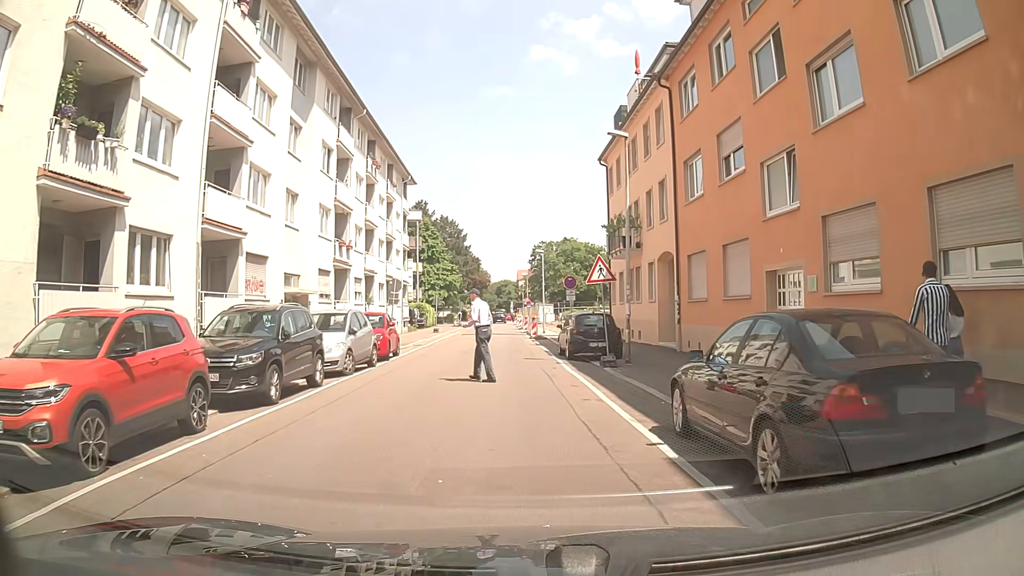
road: residential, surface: asphalt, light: Day
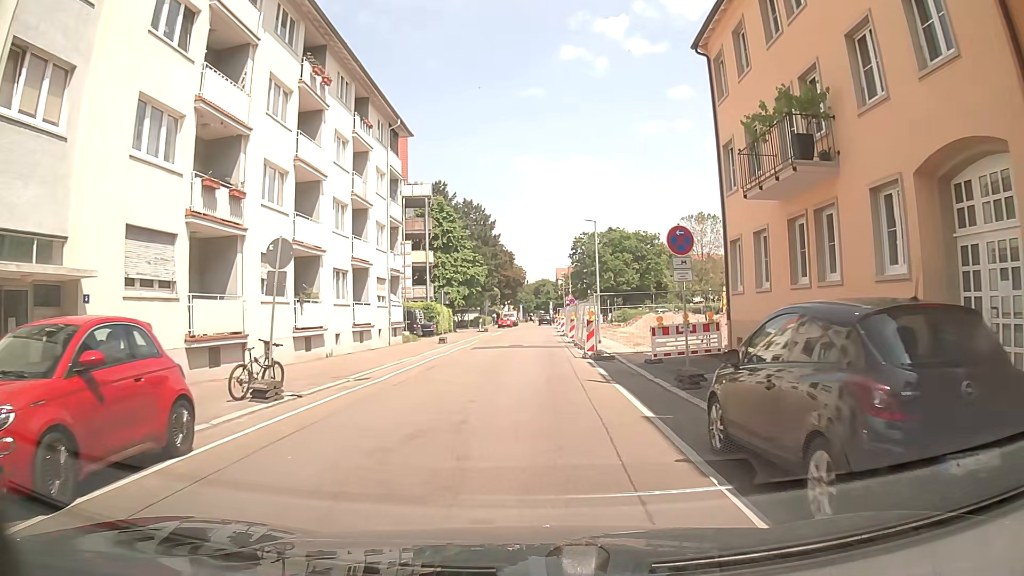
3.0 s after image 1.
(+0.3, +16.9) m; -2°
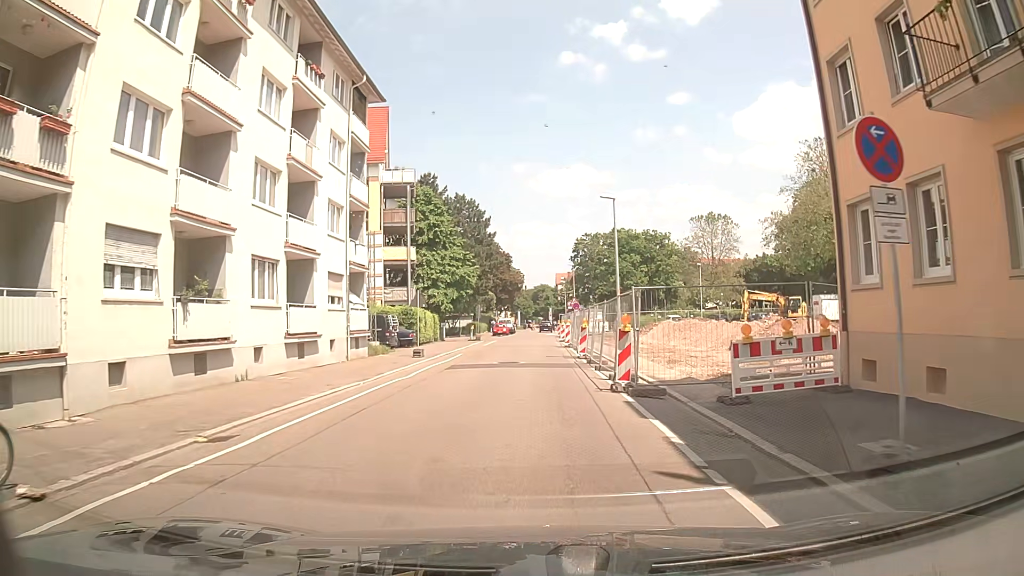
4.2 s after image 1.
(+0.2, +8.1) m; +1°
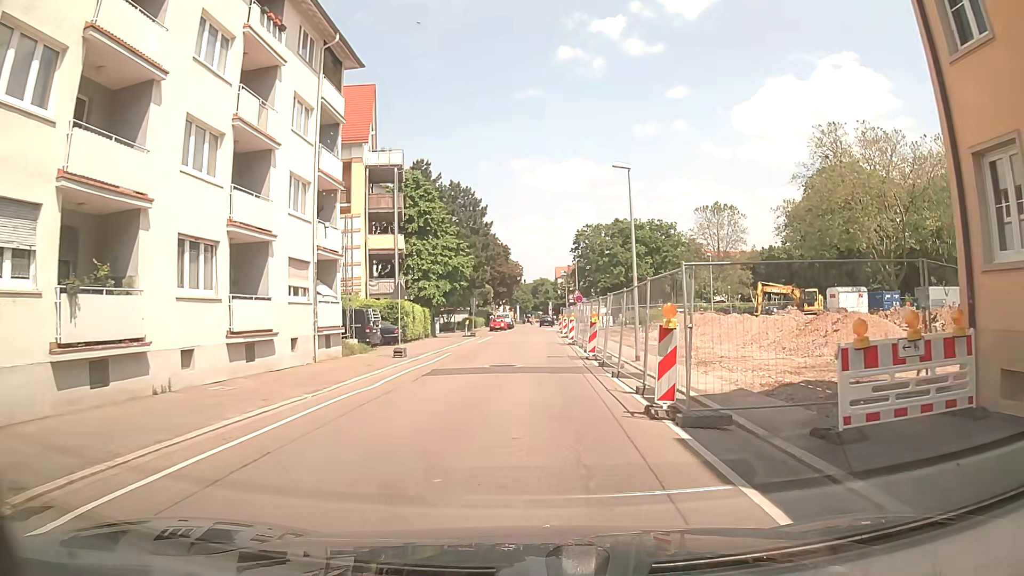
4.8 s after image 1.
(0.0, +4.3) m; 0°
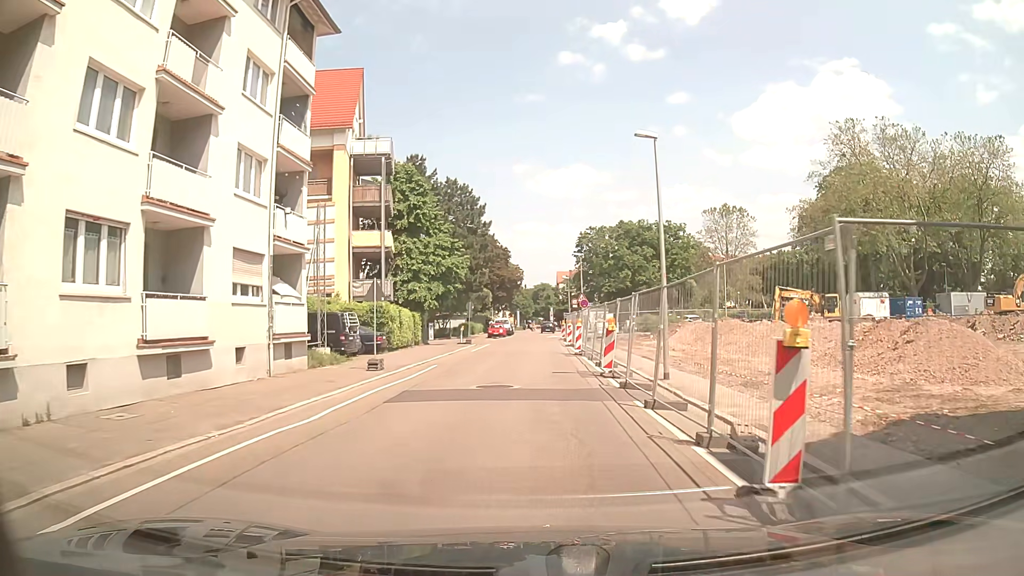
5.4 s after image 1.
(-0.1, +4.4) m; -1°
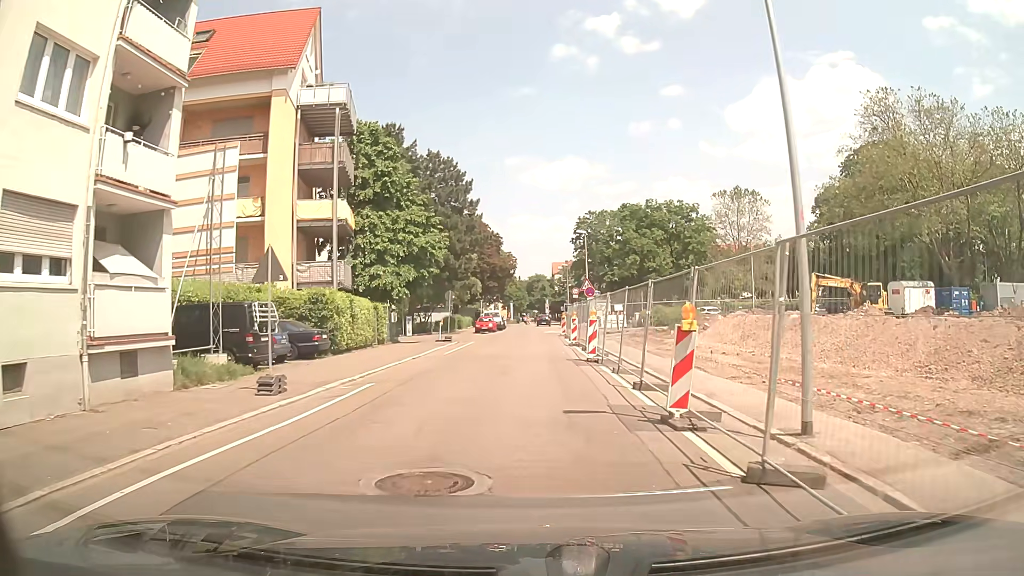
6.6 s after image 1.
(0.0, +8.9) m; -1°
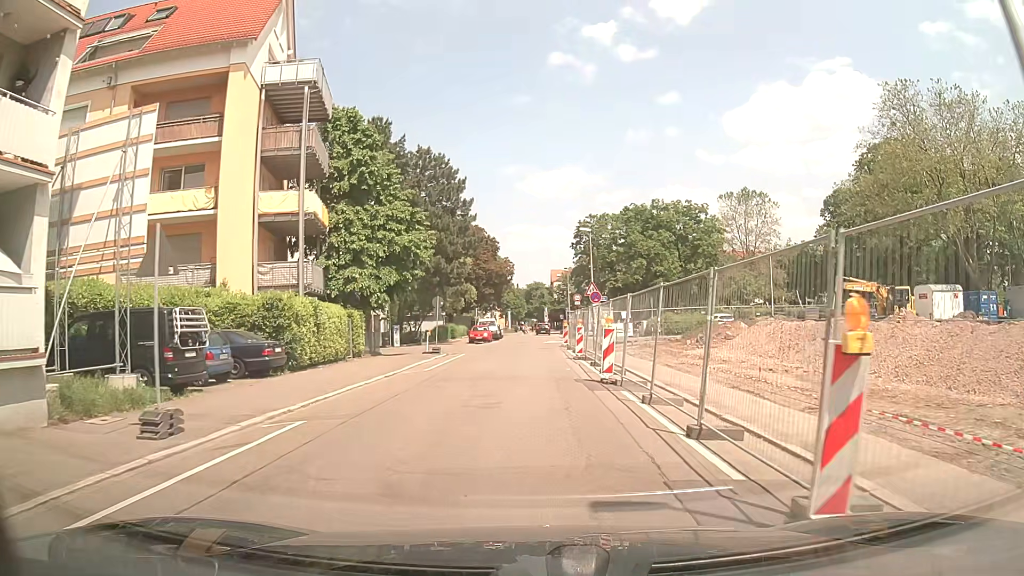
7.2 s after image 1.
(+0.1, +4.5) m; 0°
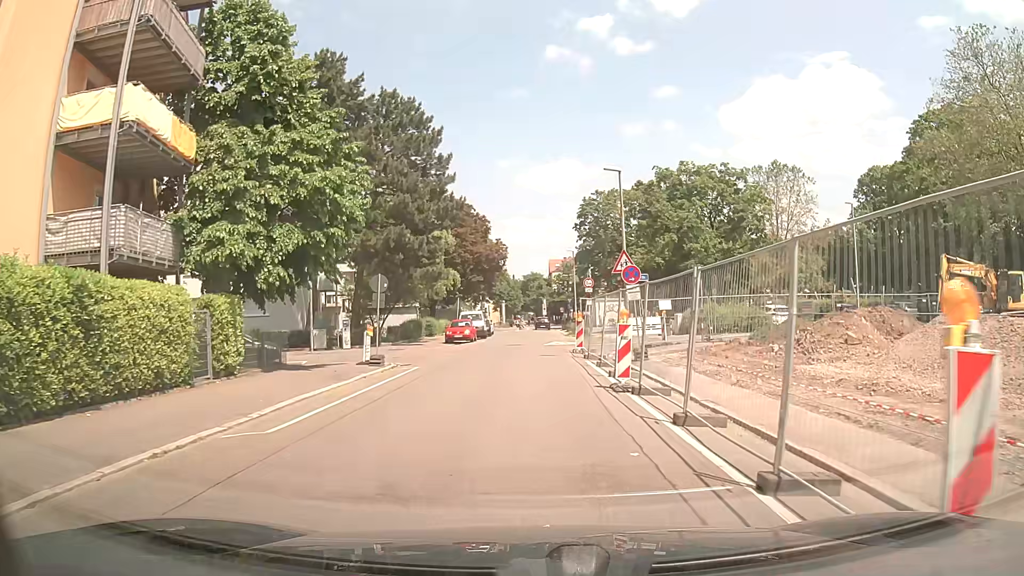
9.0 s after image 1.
(+0.2, +13.2) m; +1°
